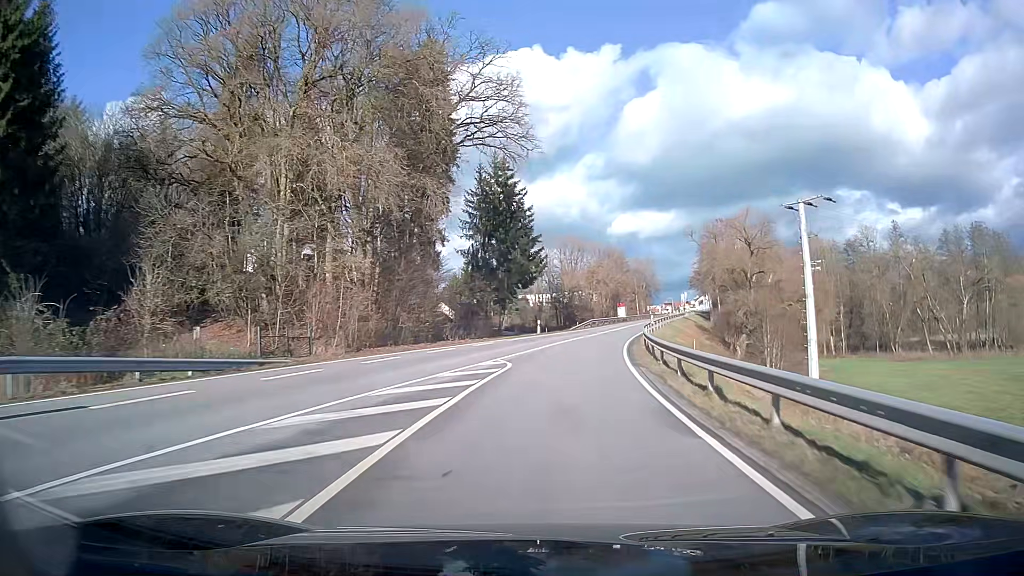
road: tertiary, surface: asphalt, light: Day
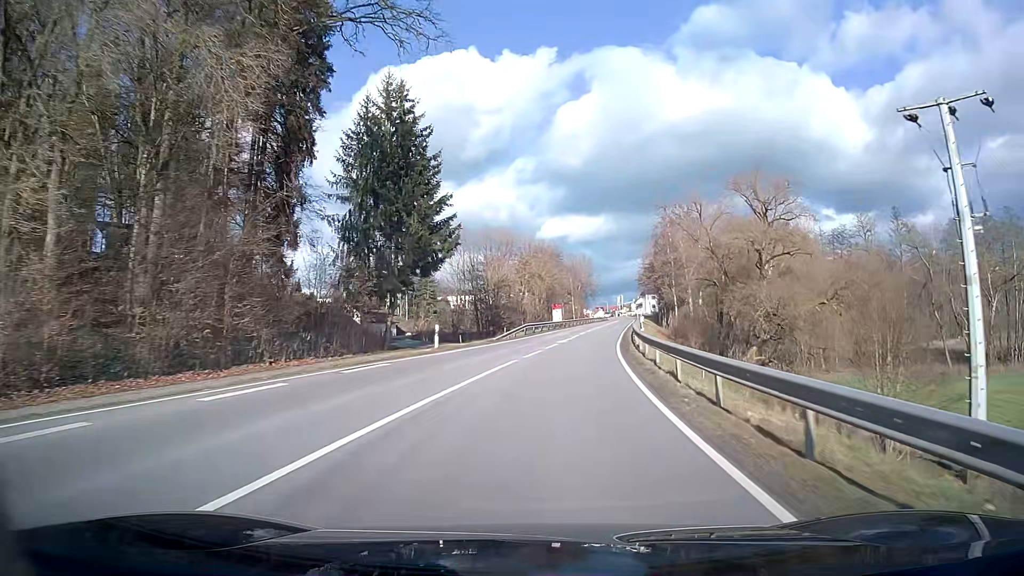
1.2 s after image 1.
(+1.2, +22.0) m; +6°
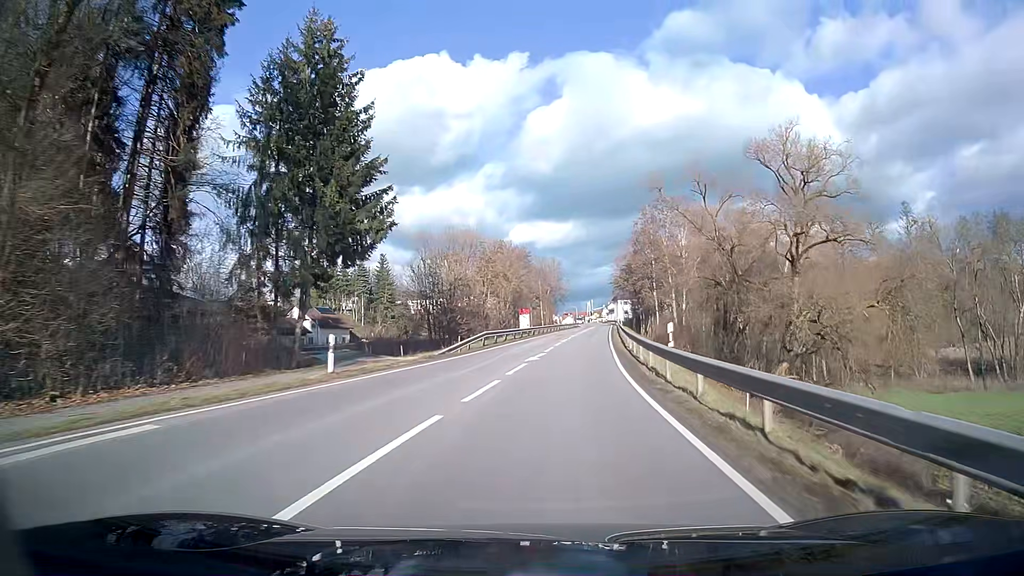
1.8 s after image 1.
(+0.3, +11.0) m; +3°
